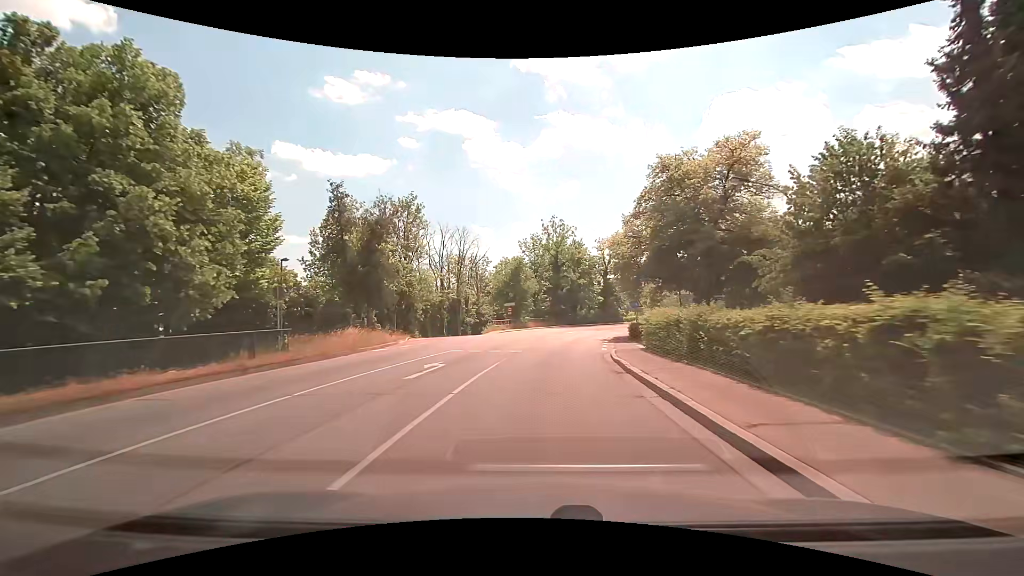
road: secondary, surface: asphalt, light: Day
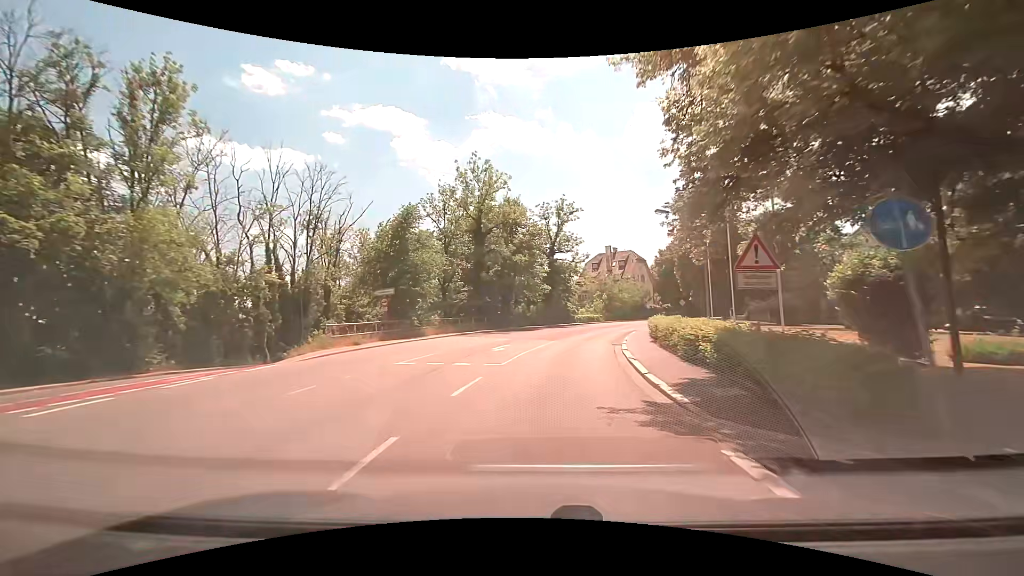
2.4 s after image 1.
(+1.5, +28.7) m; +8°
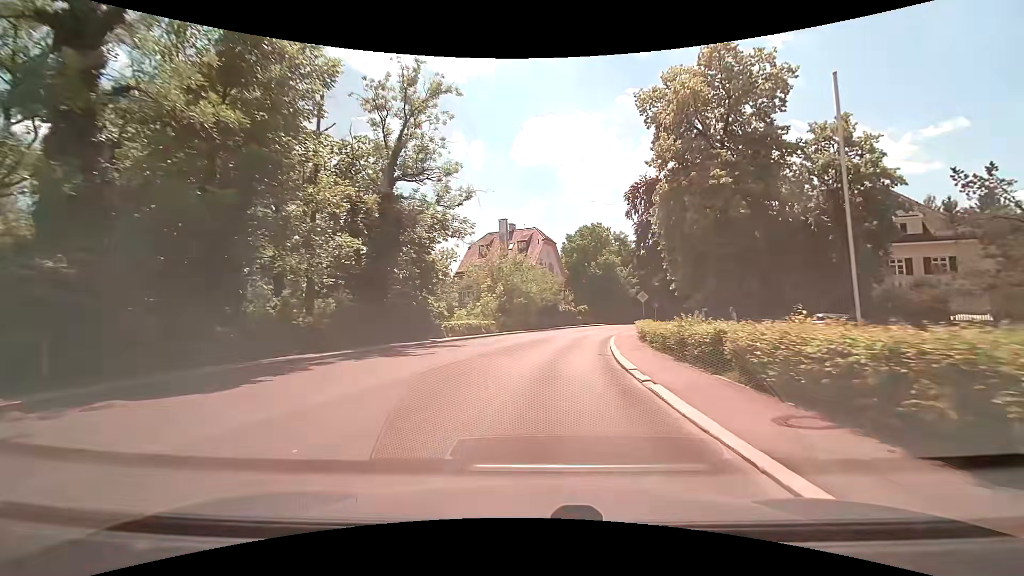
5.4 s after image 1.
(+3.5, +32.7) m; +12°
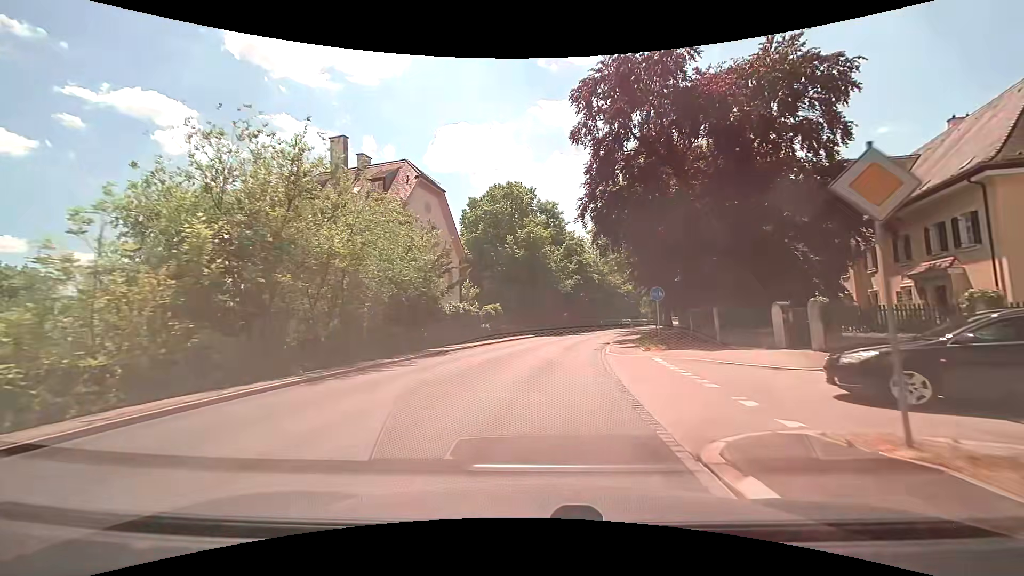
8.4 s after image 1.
(+3.0, +30.4) m; +11°
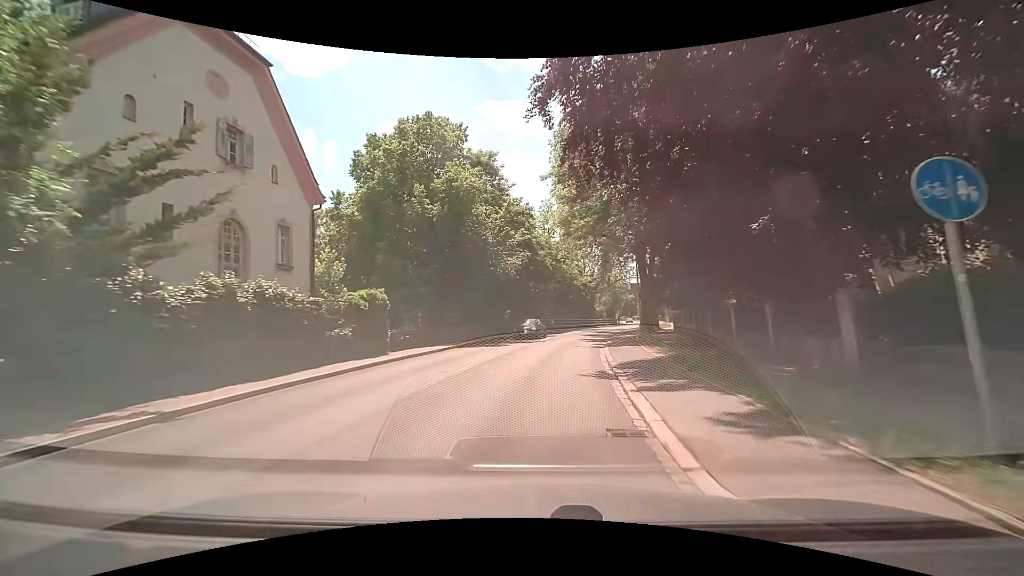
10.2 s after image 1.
(+0.8, +18.1) m; +6°
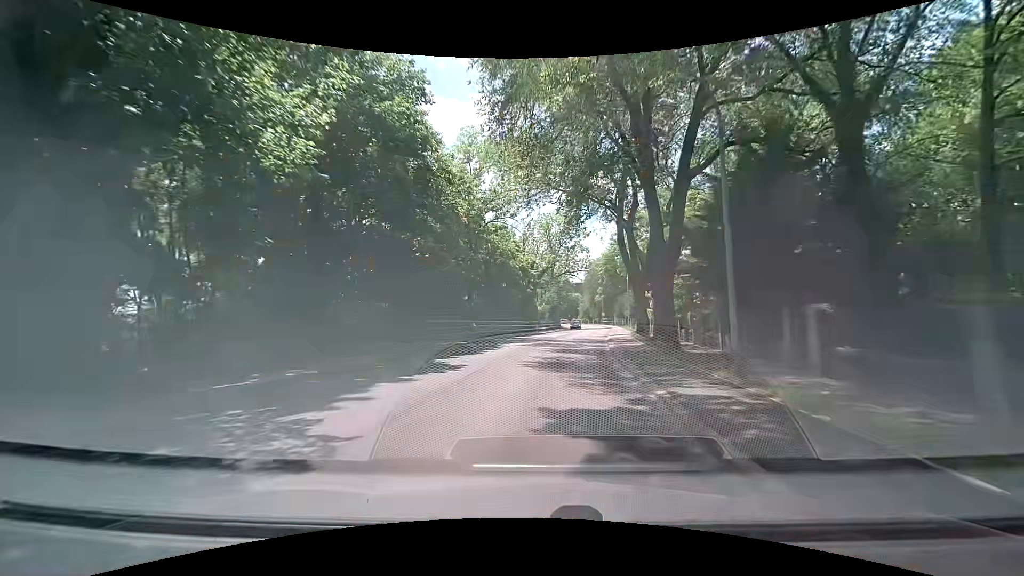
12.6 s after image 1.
(+1.5, +25.2) m; +7°
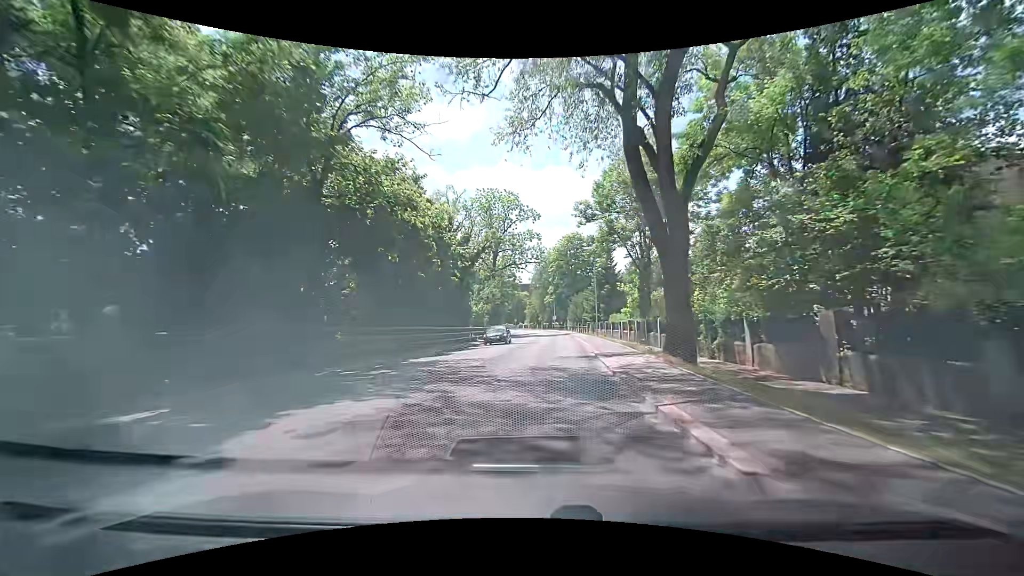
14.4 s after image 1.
(+1.2, +19.7) m; +6°
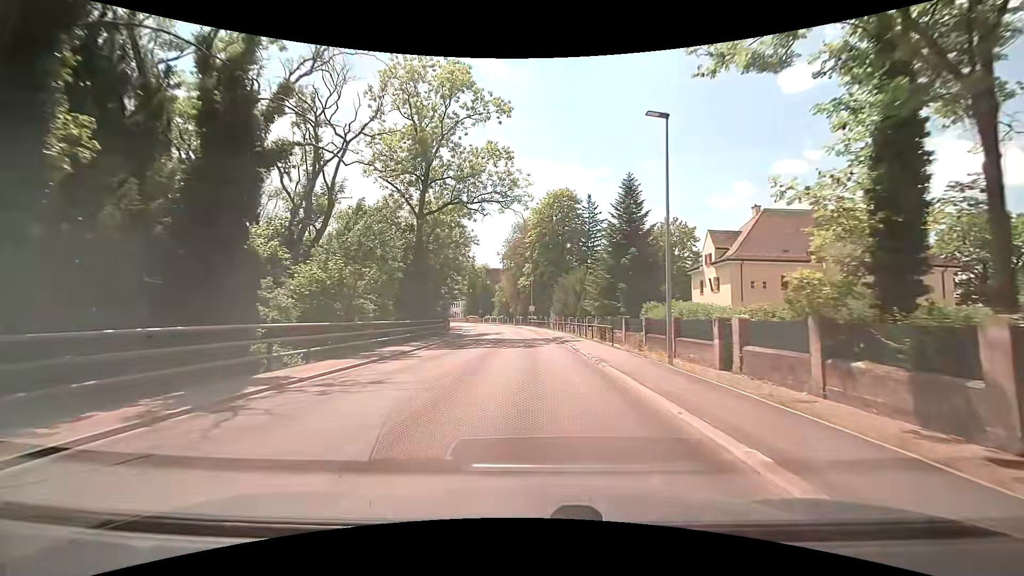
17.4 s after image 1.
(+1.3, +34.1) m; +4°
(0, +10) (0, +20) (-1, +30) (-2, +40) (-3, +50) (-4, +60) (-5, +70) (-7, +80) (-10, +89) (-13, +99) m
